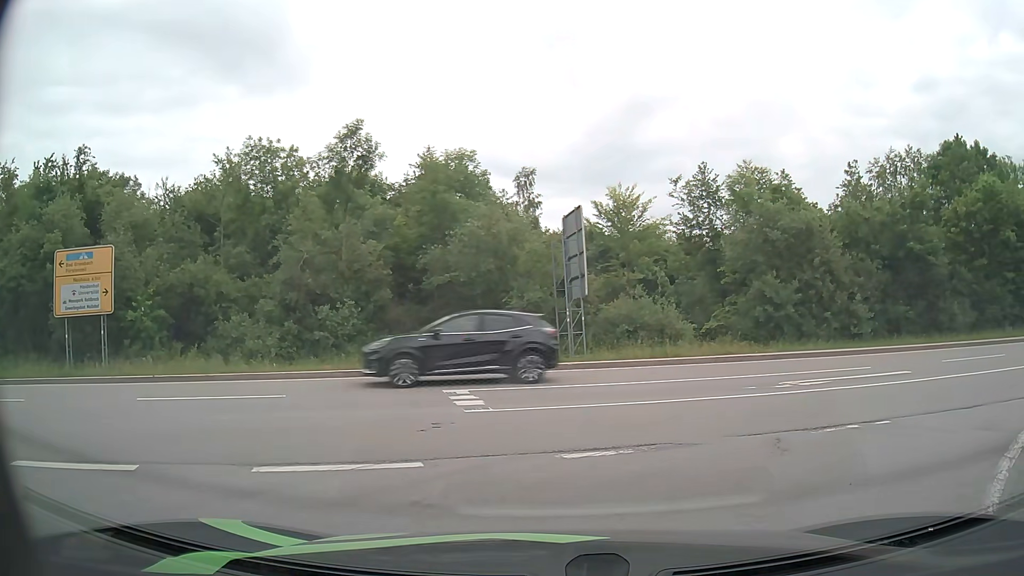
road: primary_link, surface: asphalt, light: Day
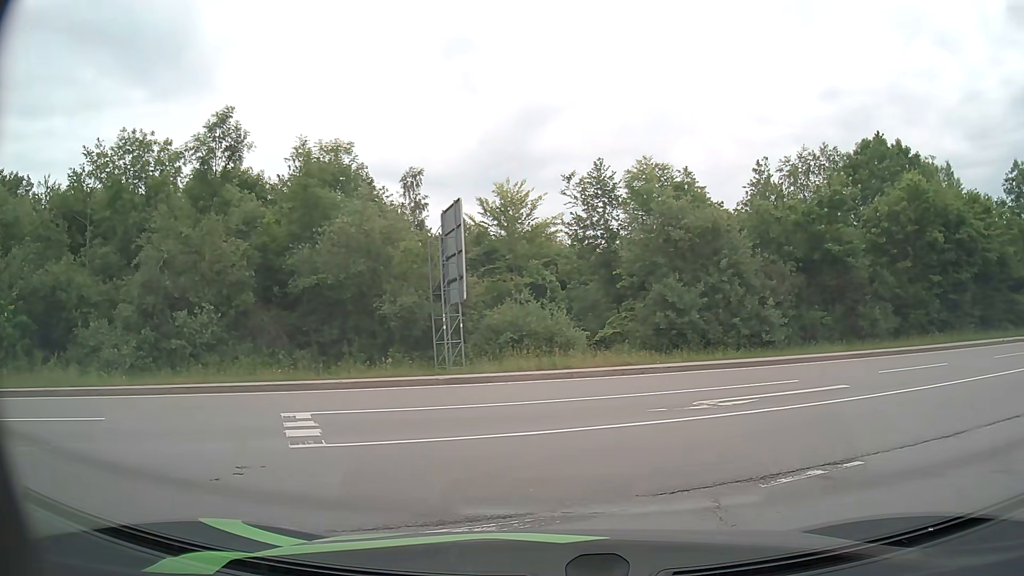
(+0.2, +2.5) m; +8°
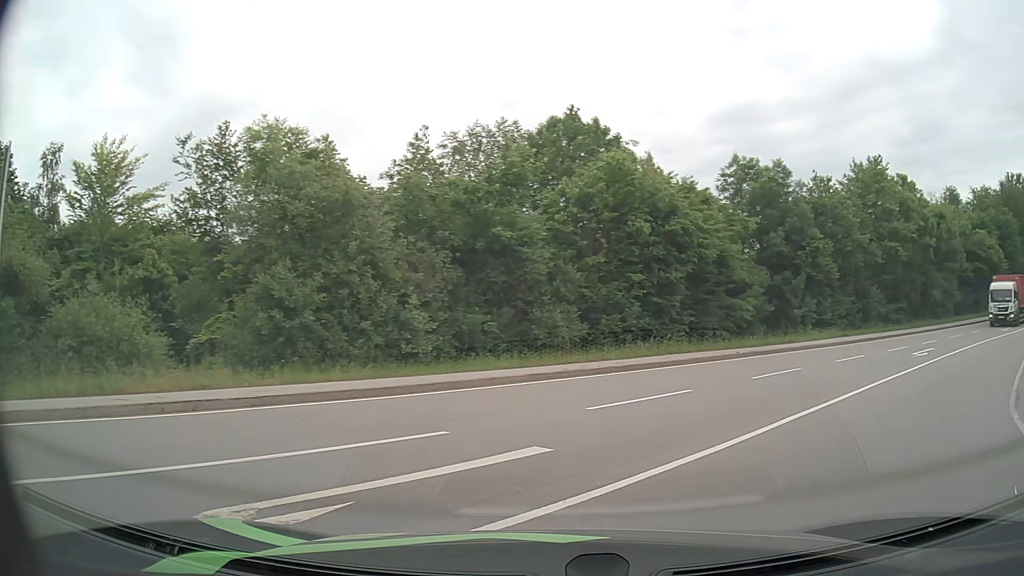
(+1.6, +6.8) m; +28°
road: secondary
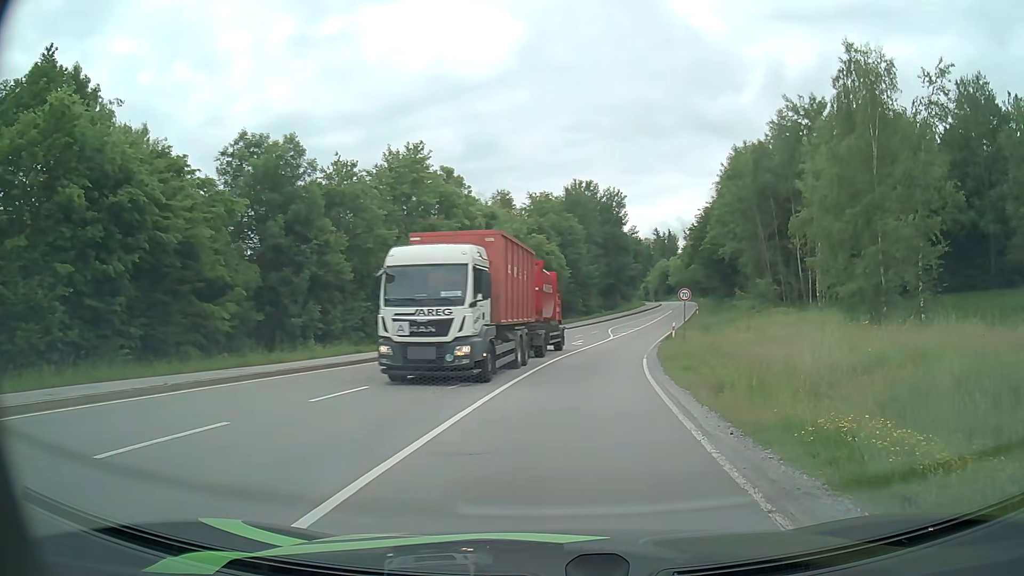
(+3.5, +8.5) m; +40°
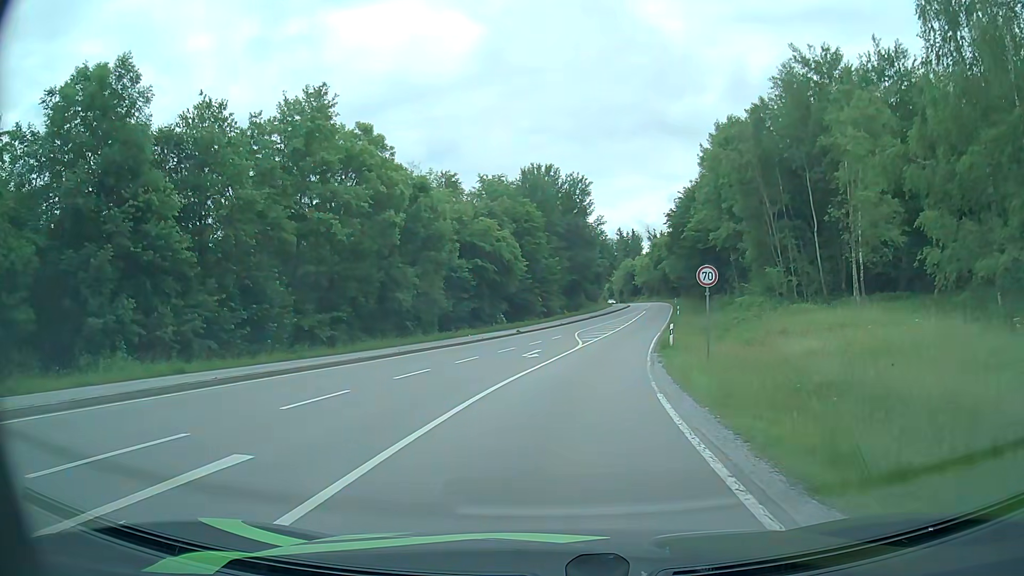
(+0.8, +13.2) m; +3°
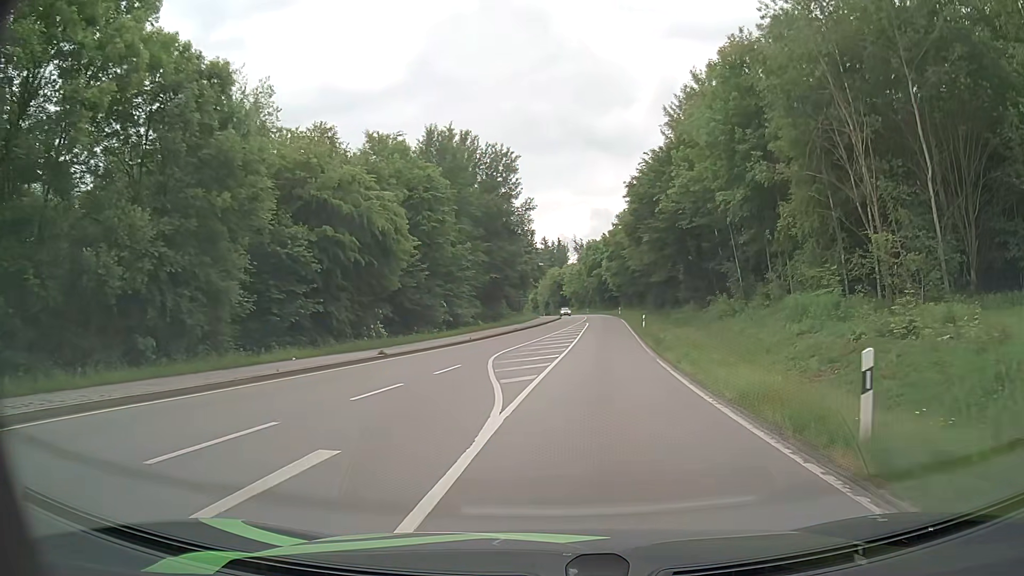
(+1.0, +22.7) m; +7°
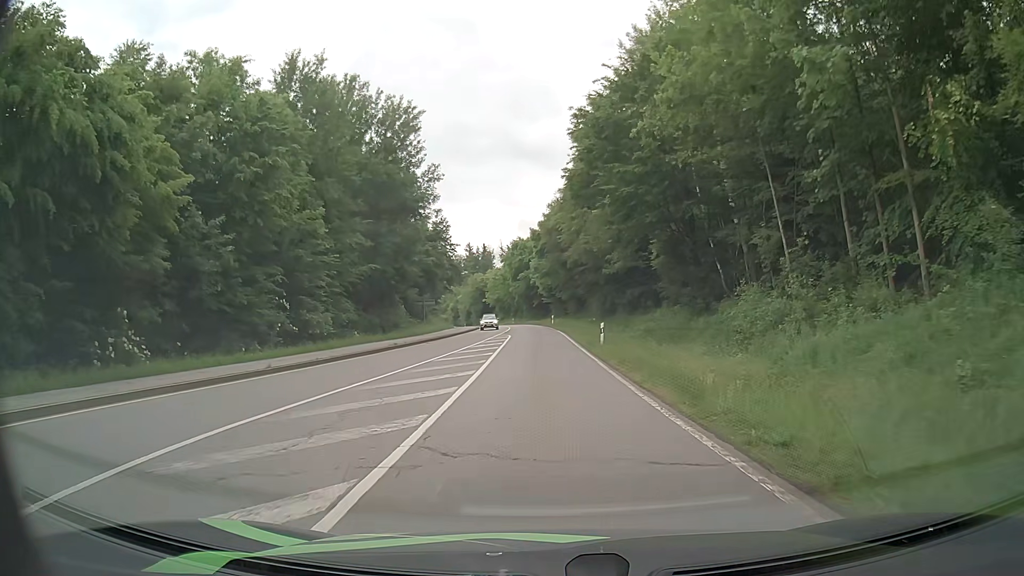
(+1.4, +20.0) m; +7°
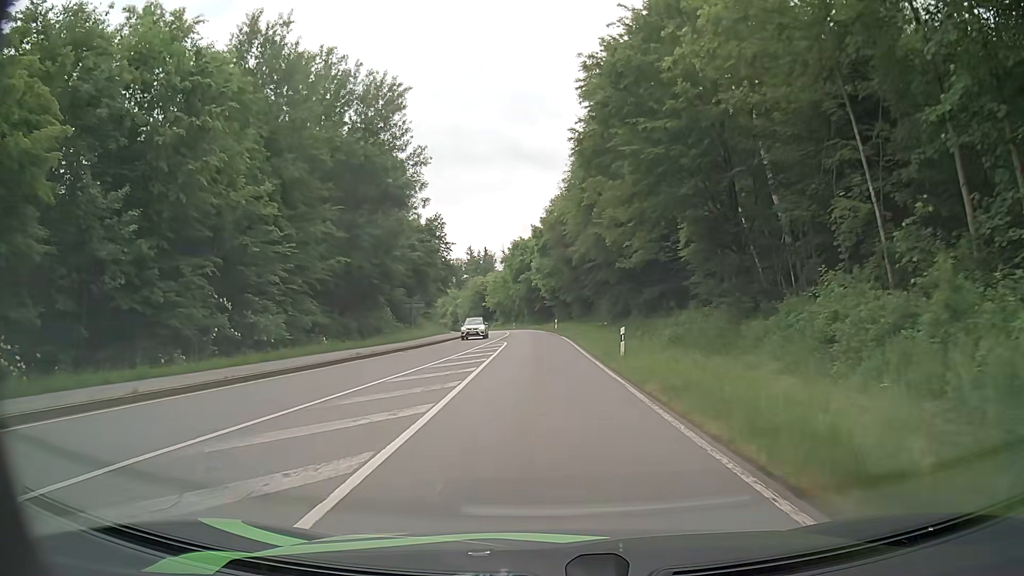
(0.0, +7.1) m; 0°
(0, +10) (0, +20) (-1, +30) (-1, +40) (-1, +50) (-2, +60) (-3, +70) (-3, +80) (-5, +90) (-6, +100) m
